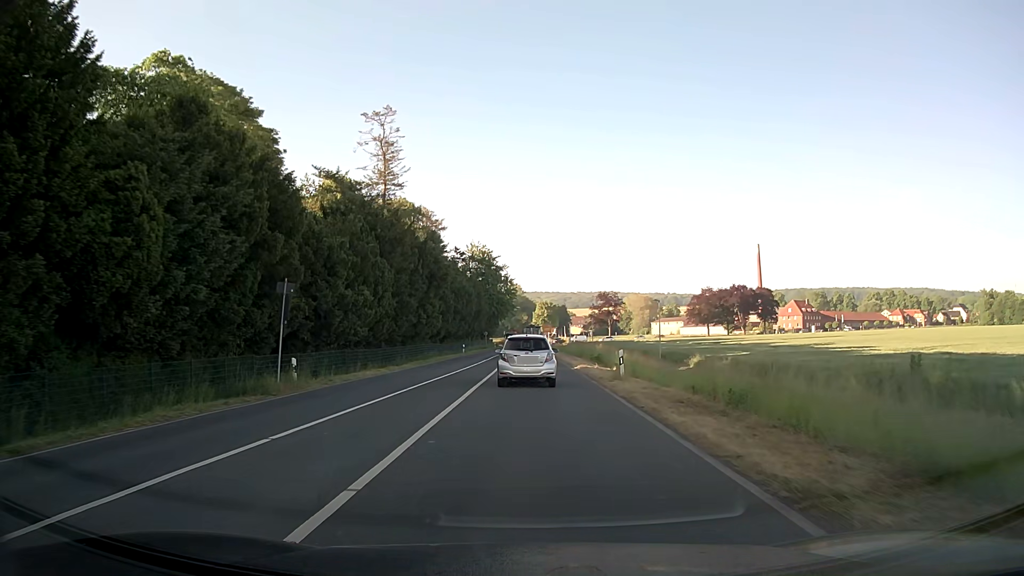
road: secondary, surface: asphalt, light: Day
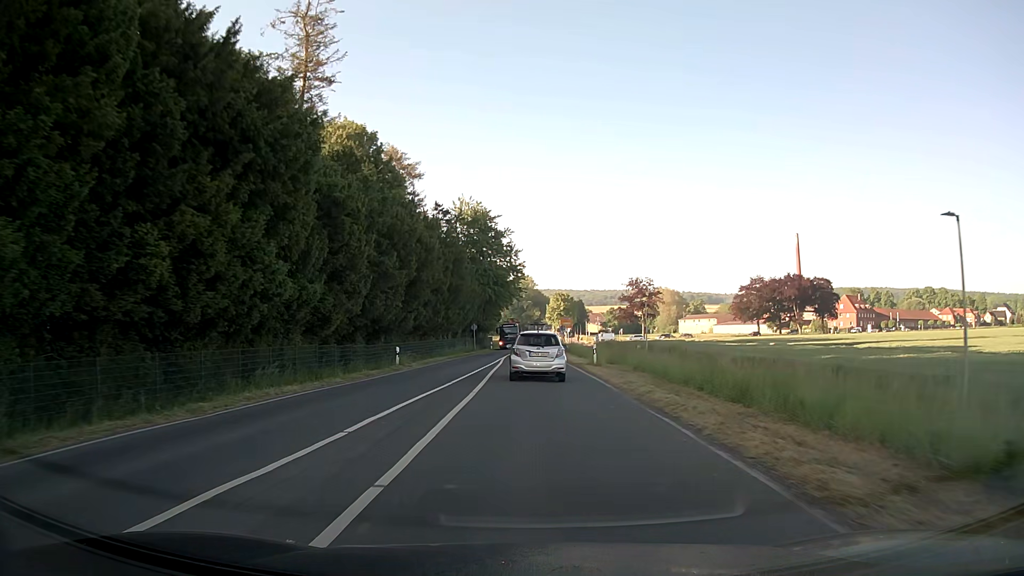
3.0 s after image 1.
(-0.2, +40.2) m; -1°
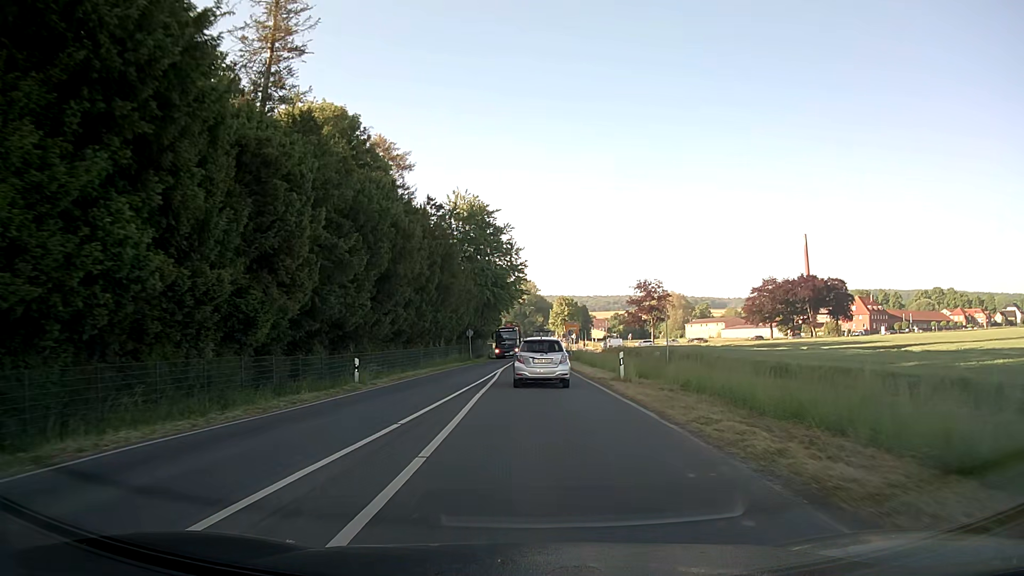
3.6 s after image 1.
(0.0, +8.3) m; 0°
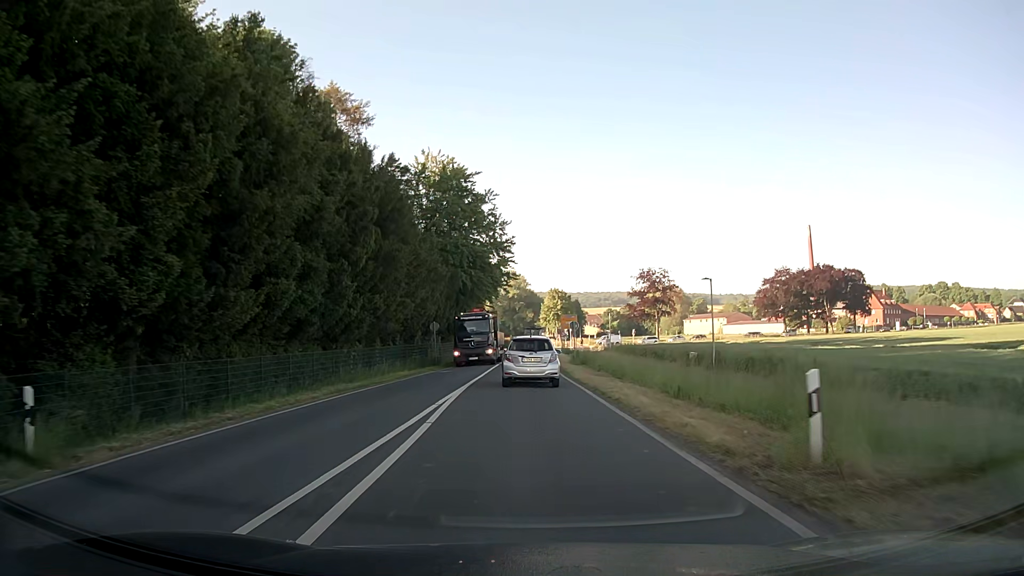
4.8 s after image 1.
(+0.1, +16.7) m; +1°
